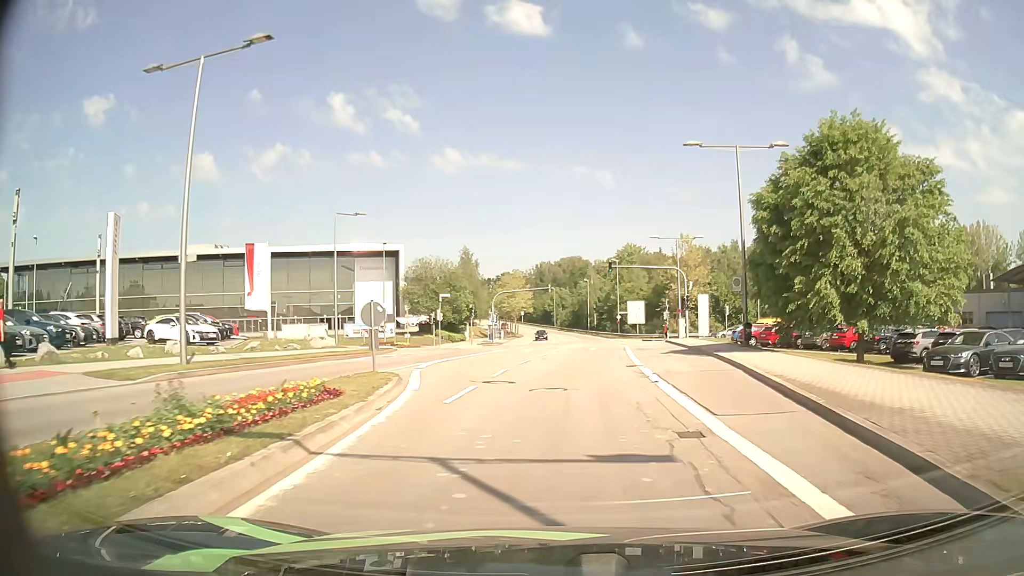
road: secondary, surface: asphalt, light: Day
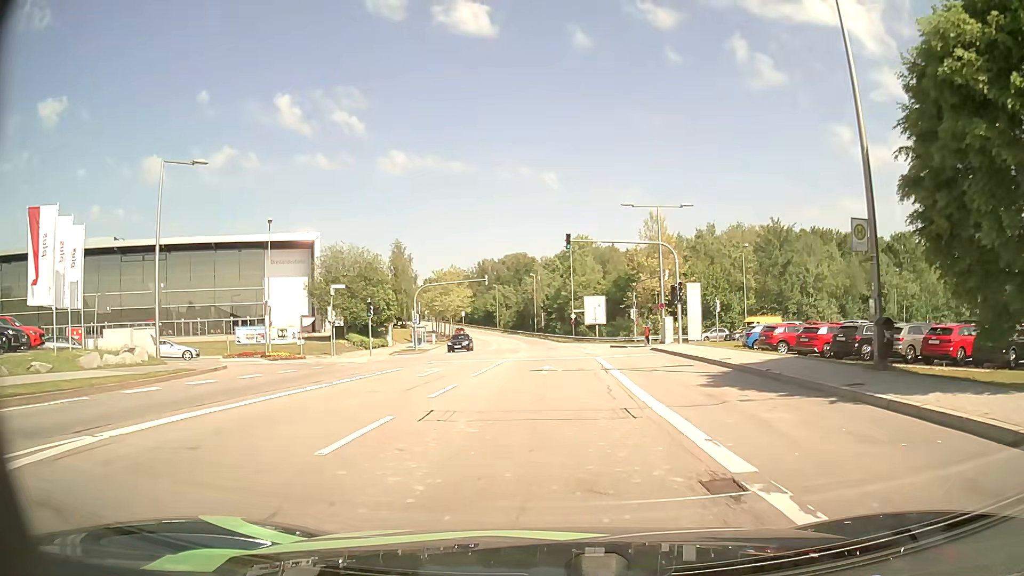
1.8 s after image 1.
(+0.7, +16.7) m; +4°
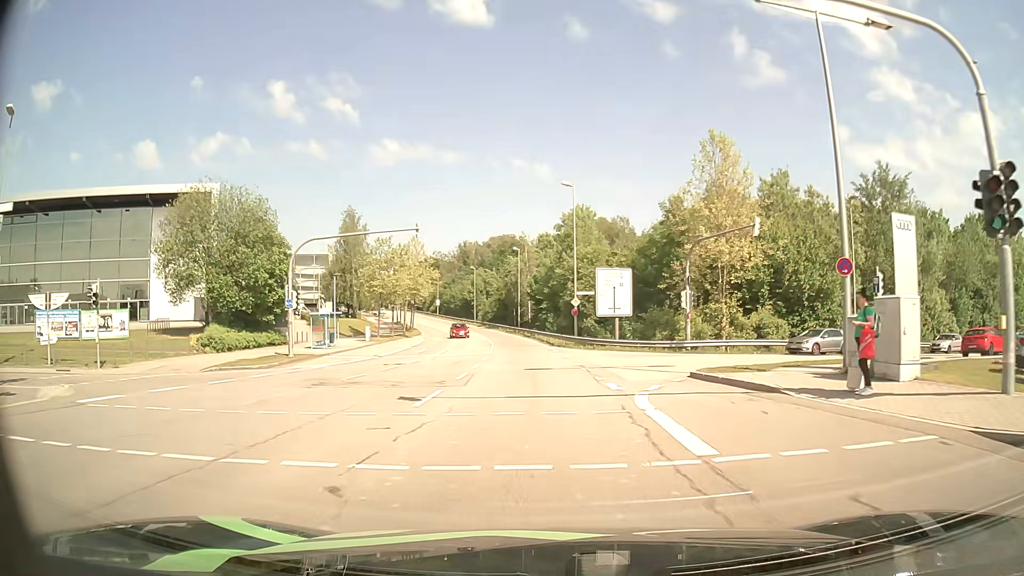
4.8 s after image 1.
(+0.8, +29.0) m; +1°
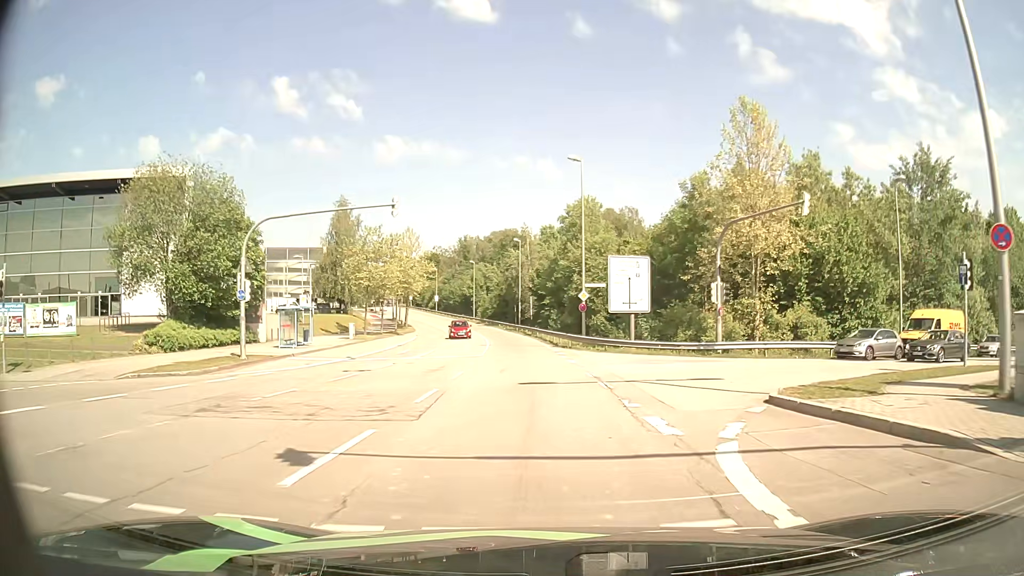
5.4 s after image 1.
(0.0, +6.1) m; 0°
(0, +10) (0, +20) (-1, +30) (-2, +40) (-2, +50) (-4, +60) (-5, +70) (-7, +80) (-9, +89) (-12, +99) m
